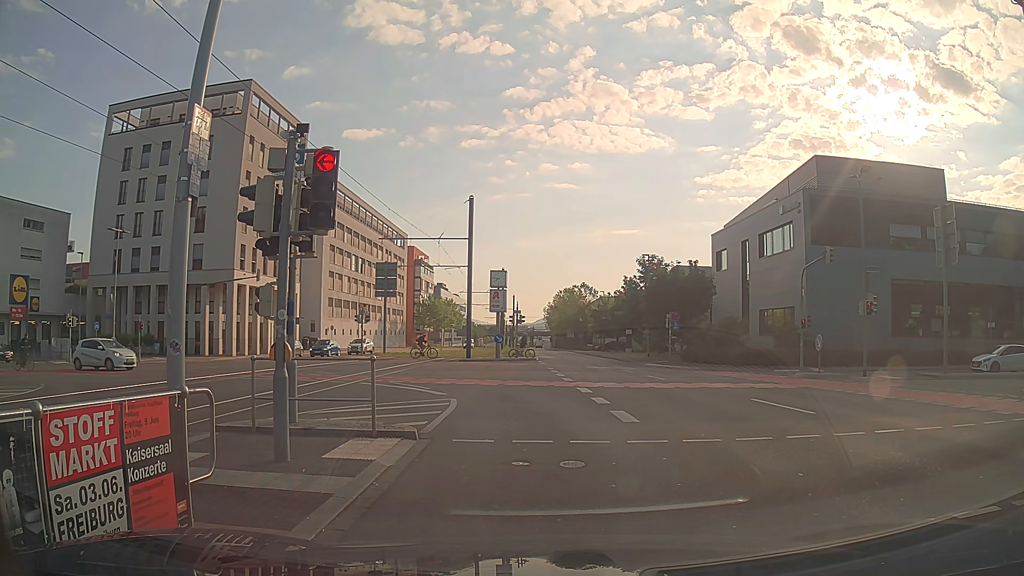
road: secondary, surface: asphalt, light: Day
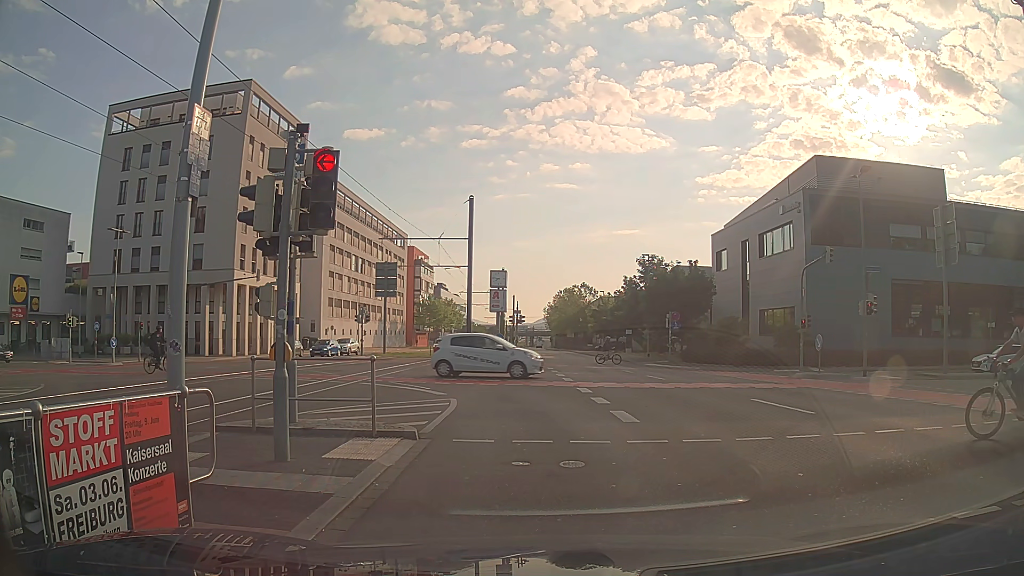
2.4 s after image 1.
(0.0, 0.0) m; 0°
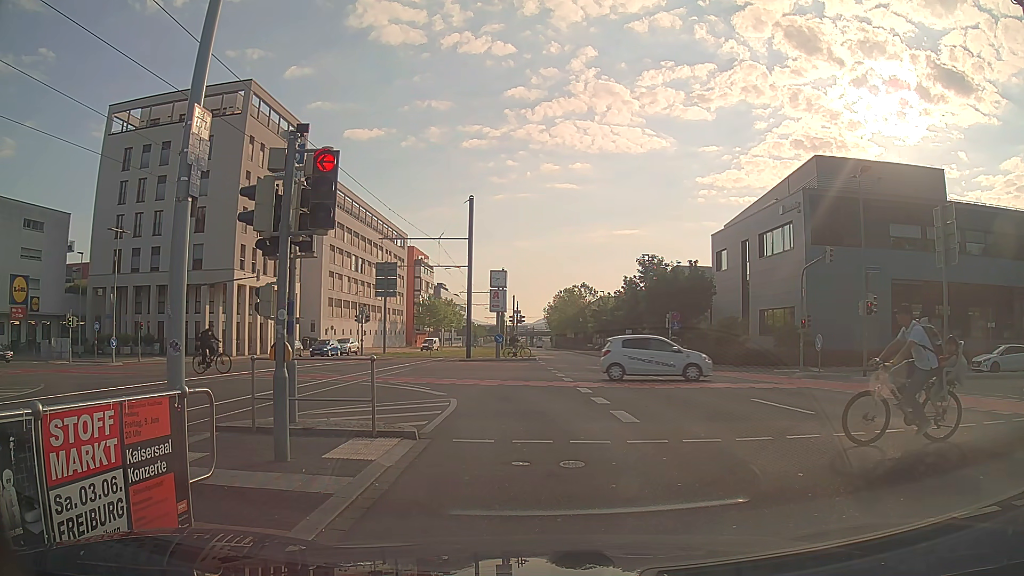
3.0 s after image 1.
(0.0, 0.0) m; 0°
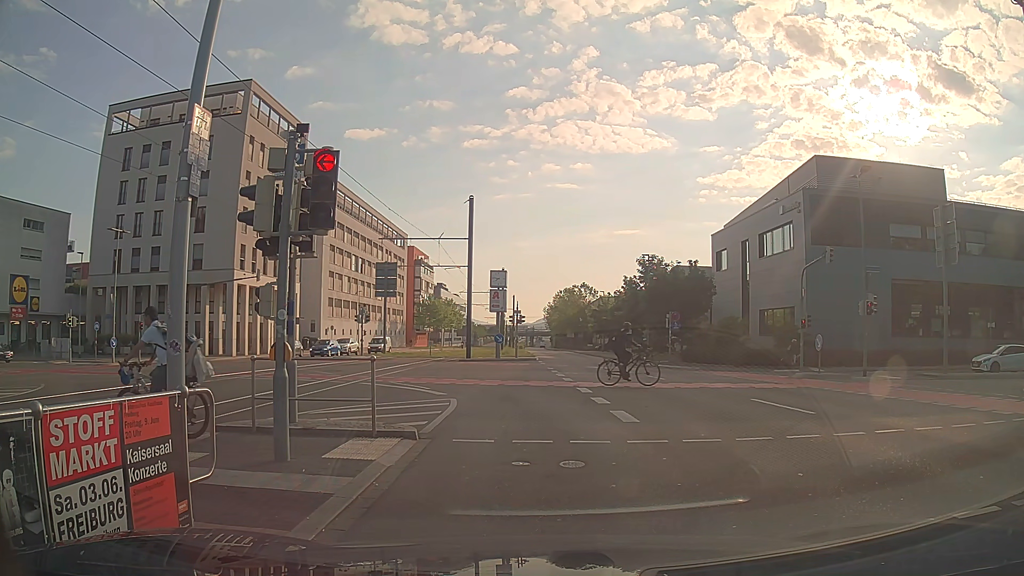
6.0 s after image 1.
(0.0, 0.0) m; 0°
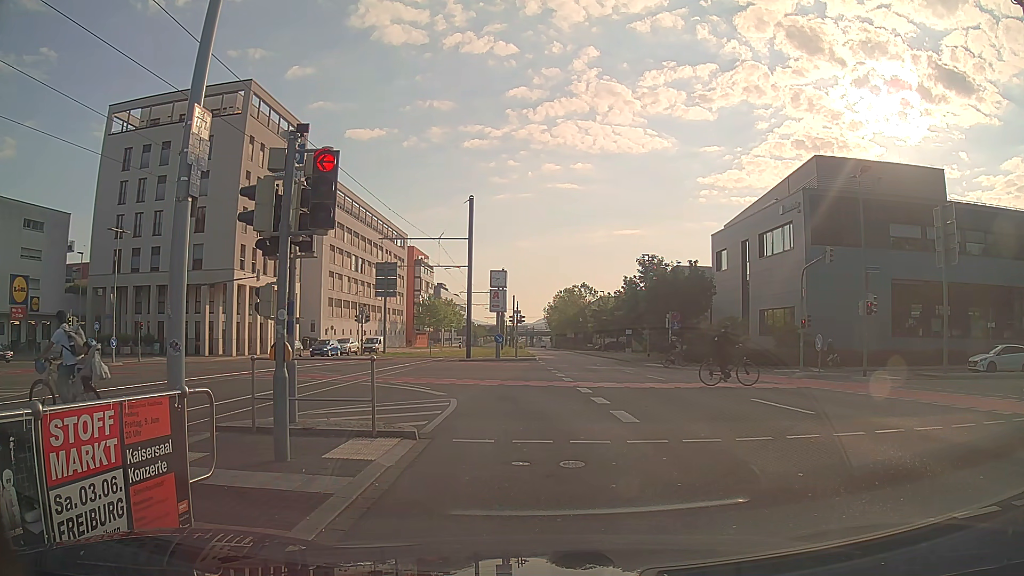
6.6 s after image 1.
(0.0, 0.0) m; 0°
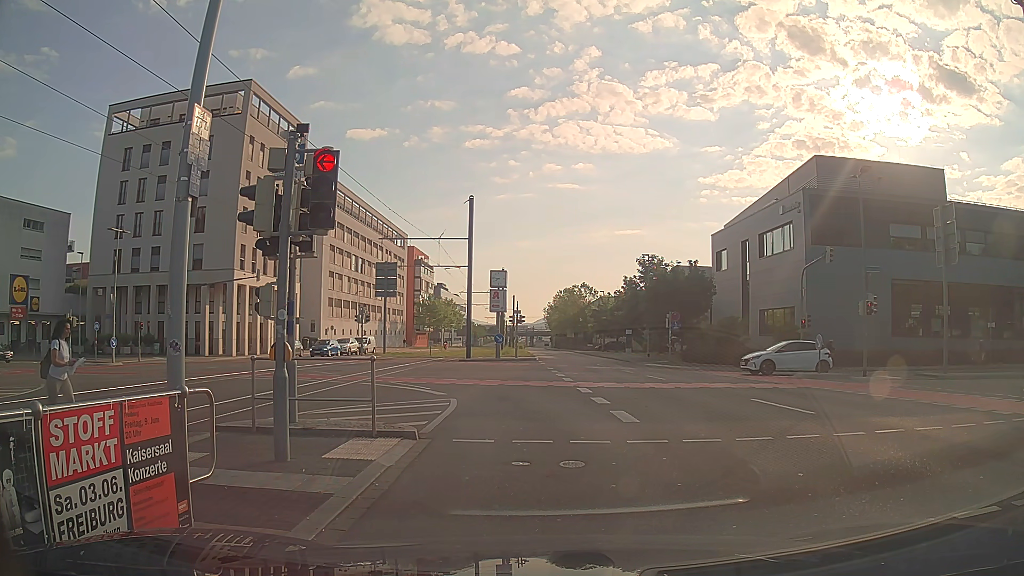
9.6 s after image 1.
(0.0, 0.0) m; 0°
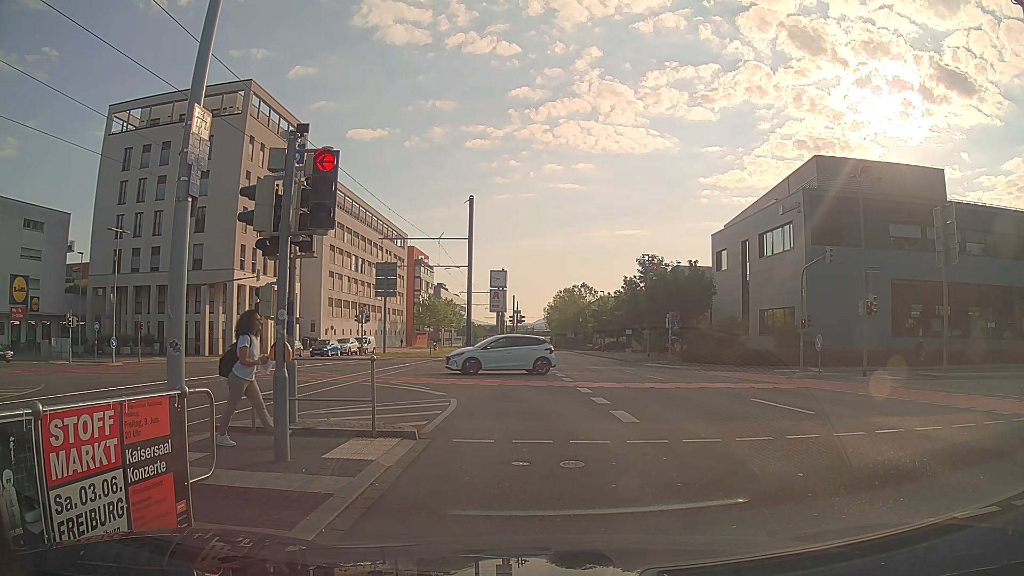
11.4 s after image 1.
(0.0, 0.0) m; 0°
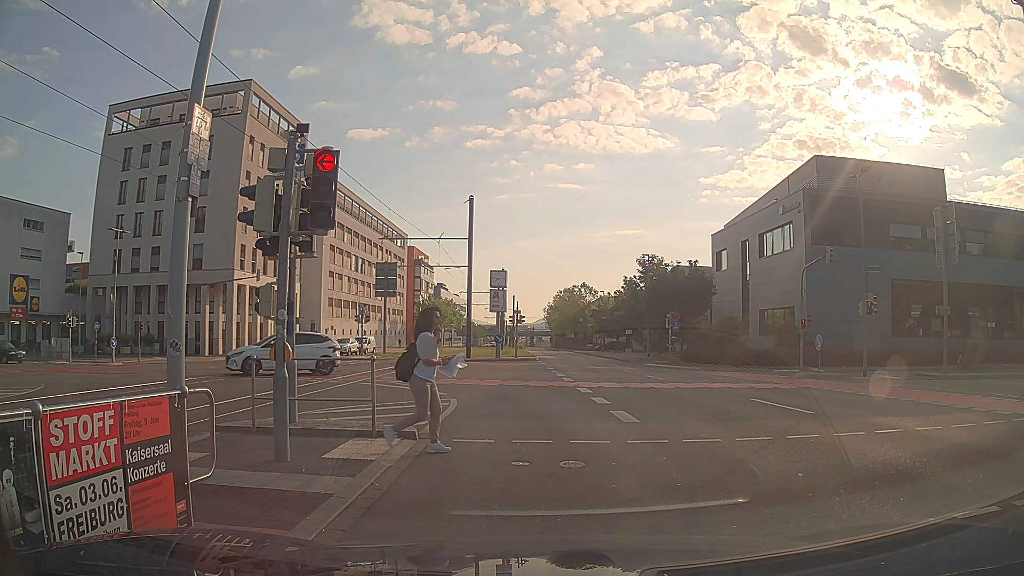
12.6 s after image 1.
(0.0, 0.0) m; 0°
